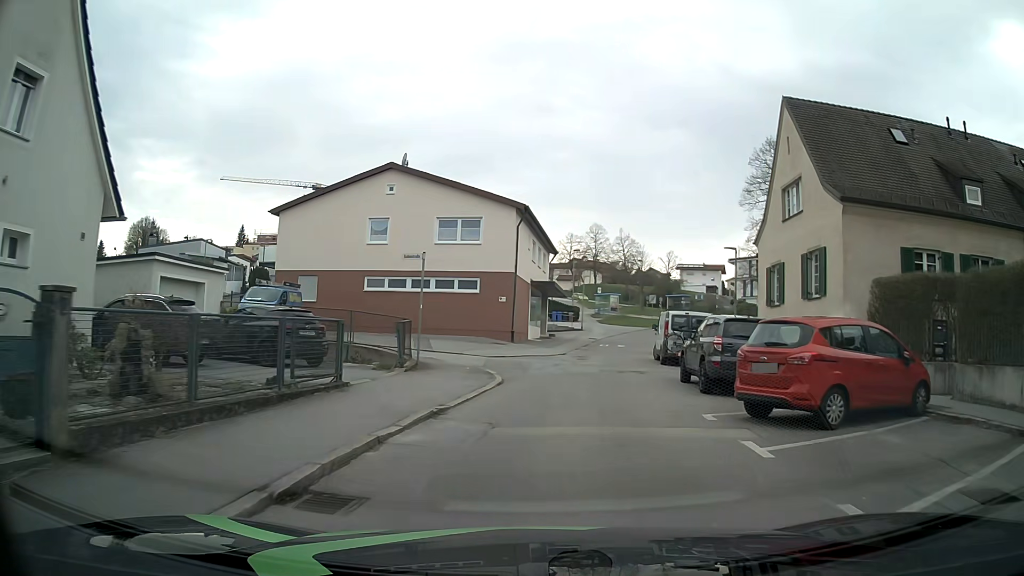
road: tertiary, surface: asphalt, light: Day
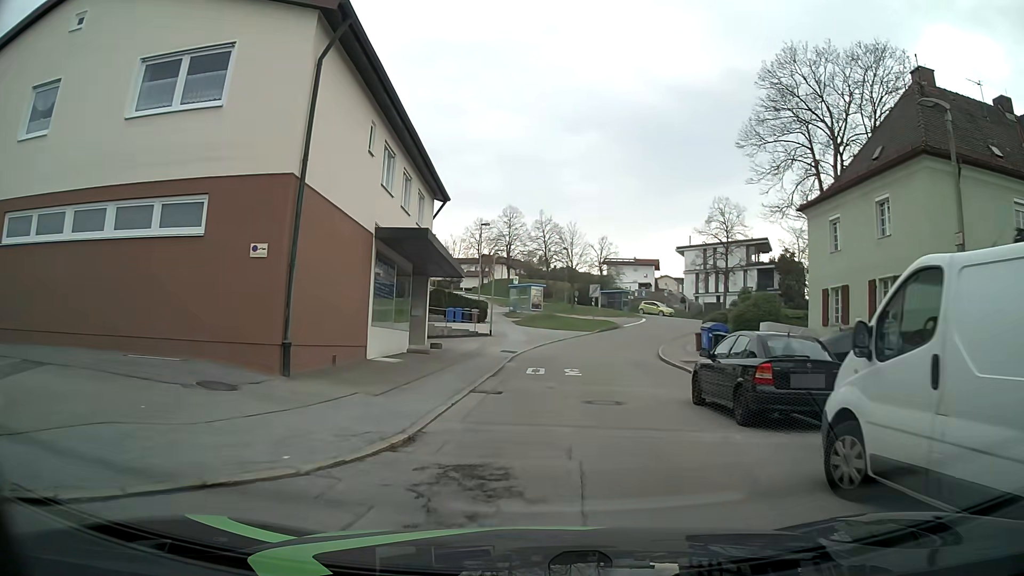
(+1.7, +22.4) m; +8°
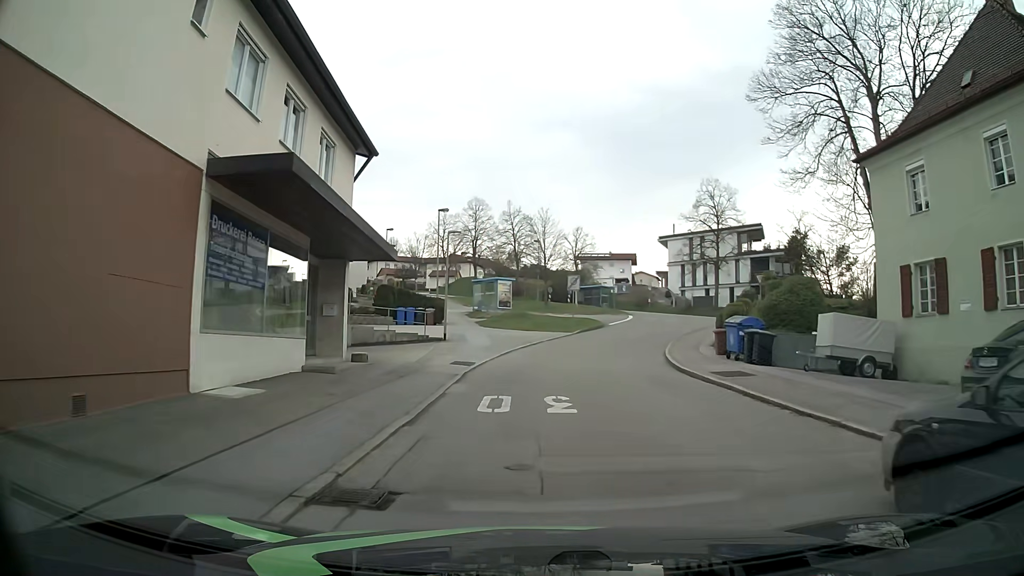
(+0.2, +8.4) m; +2°
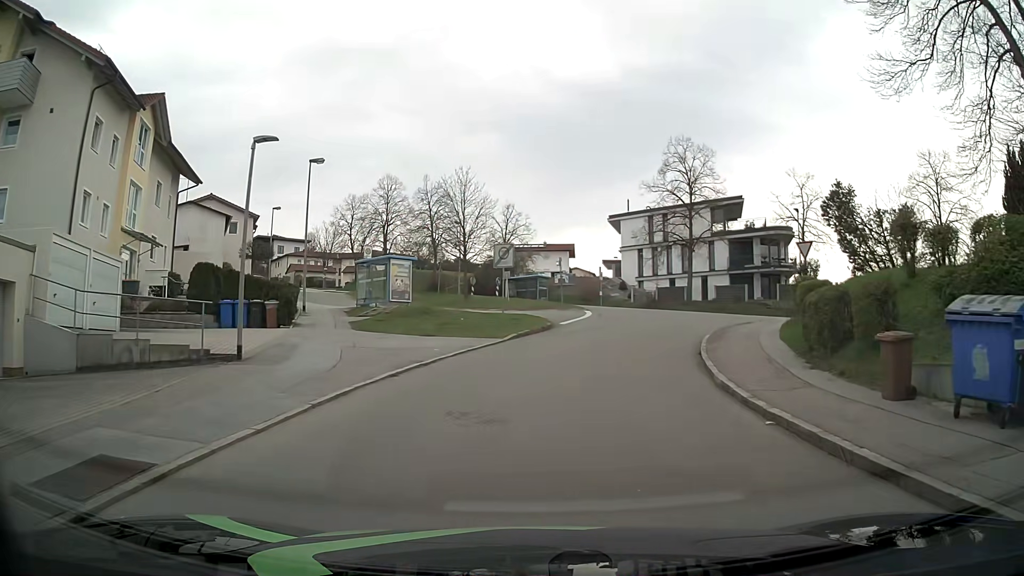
(+0.8, +16.1) m; +6°
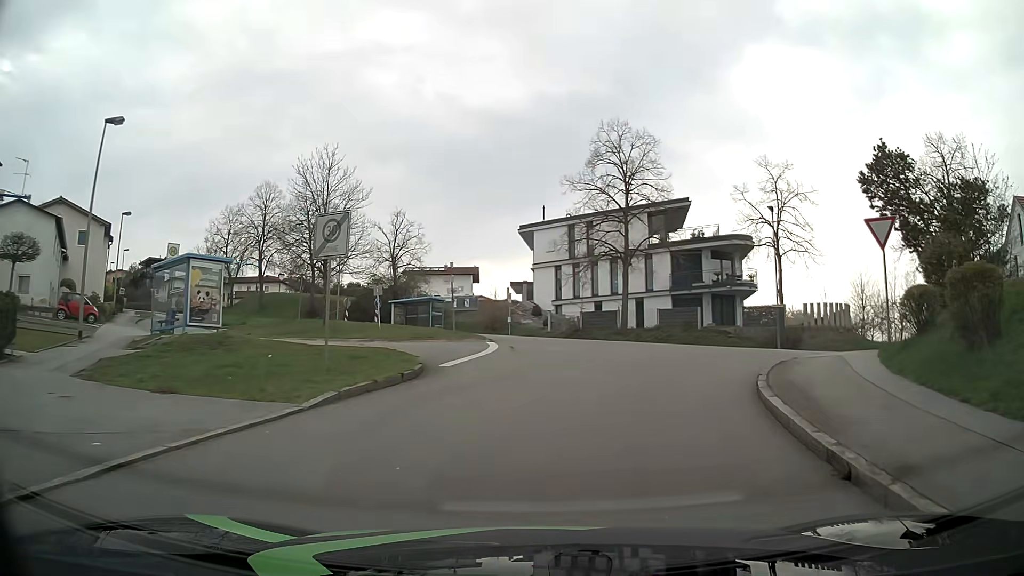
(+0.5, +12.1) m; +7°
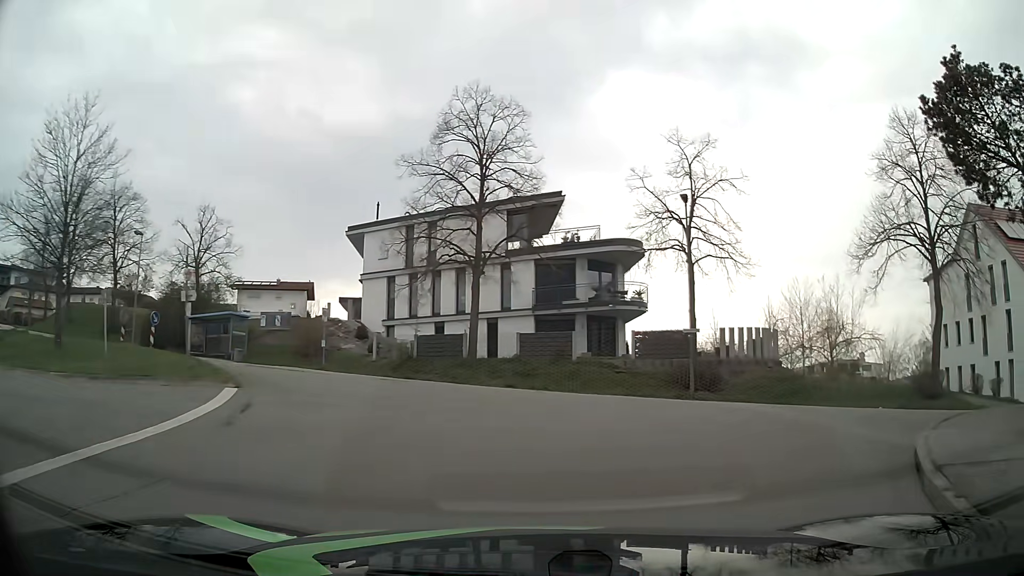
(+1.2, +10.4) m; +16°
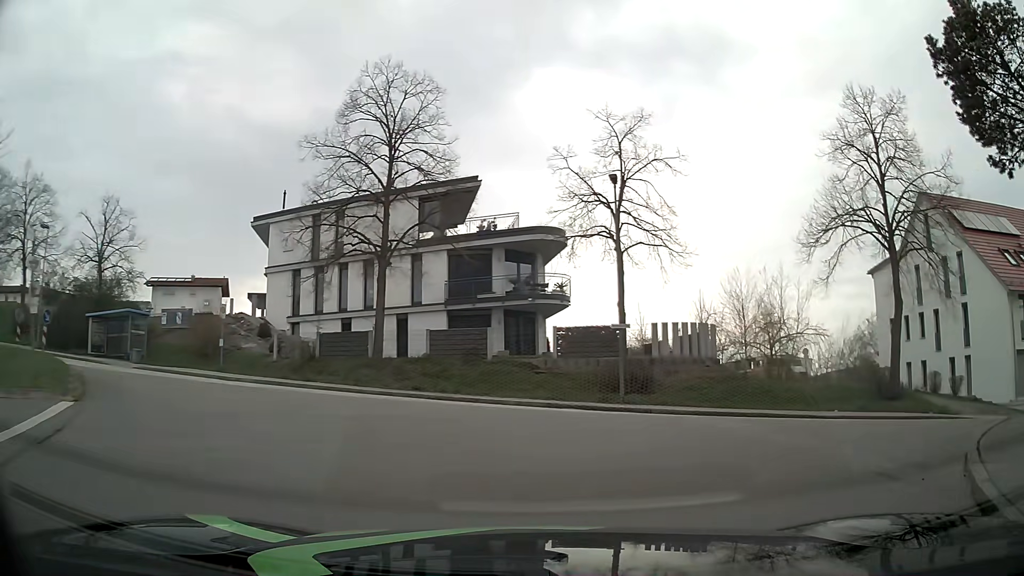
(+0.1, +2.8) m; +5°
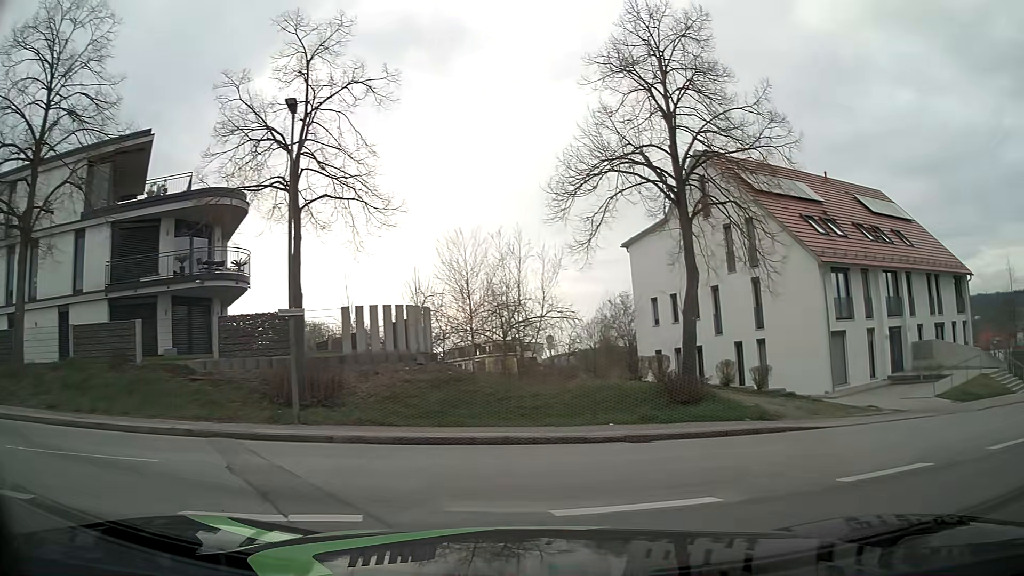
(+1.3, +7.0) m; +23°
